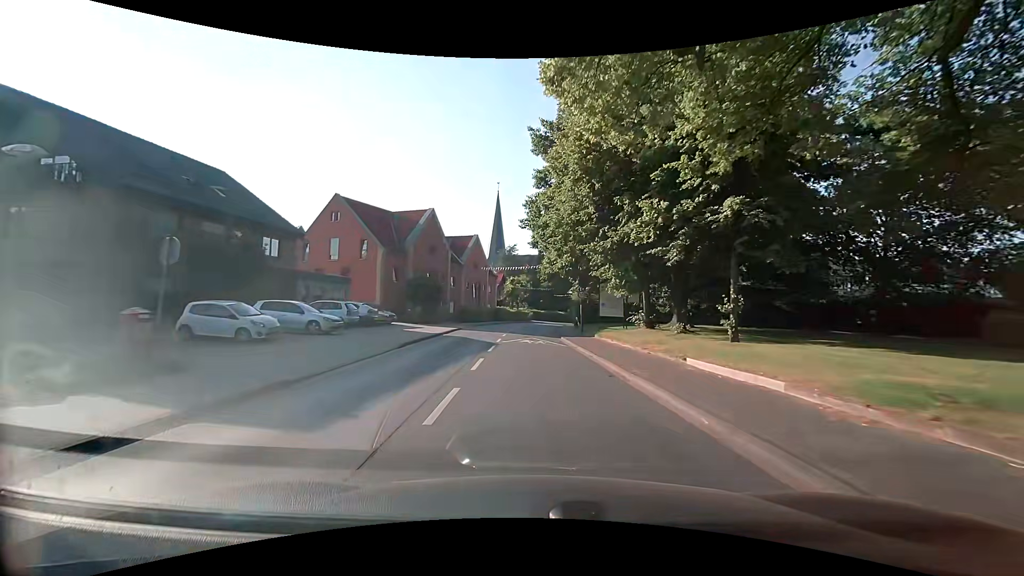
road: secondary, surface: asphalt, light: Day
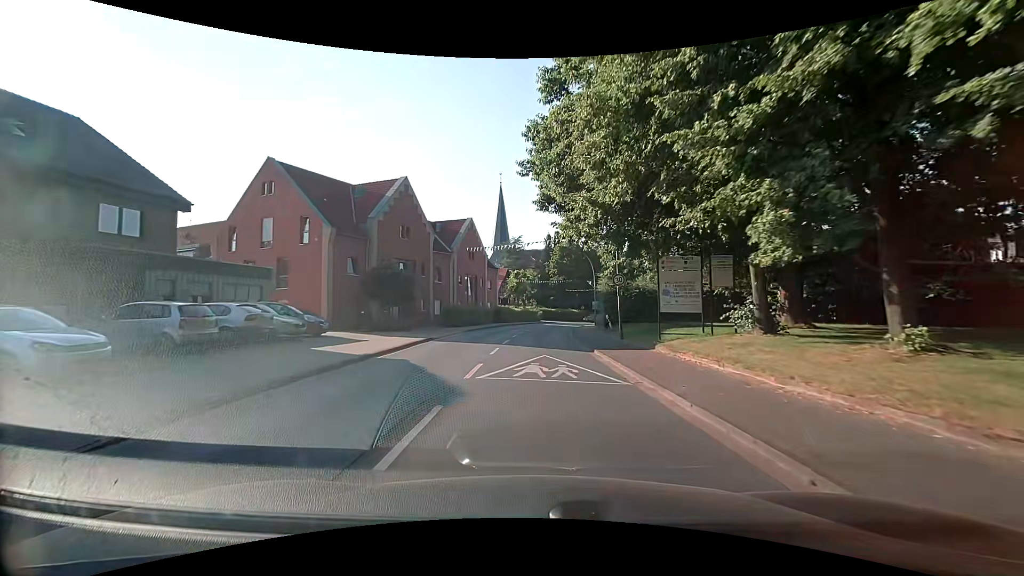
(-0.1, +13.3) m; -1°
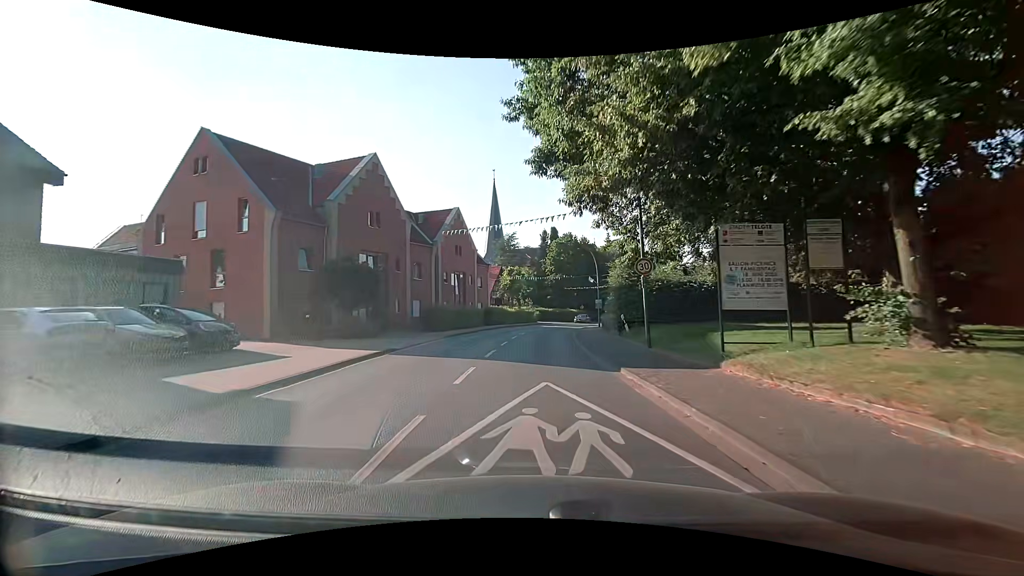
(0.0, +6.4) m; +1°
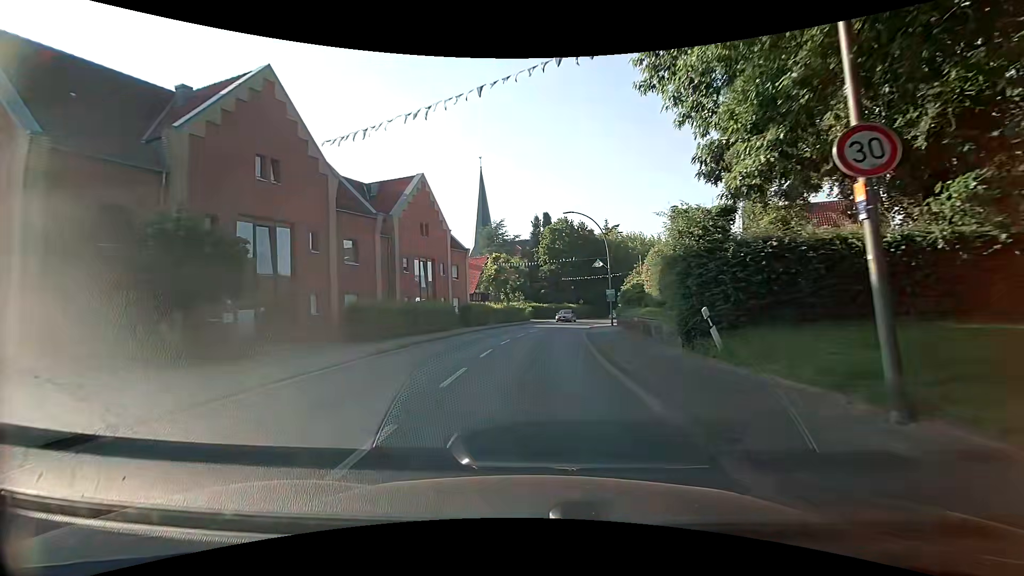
(+0.1, +12.0) m; 0°
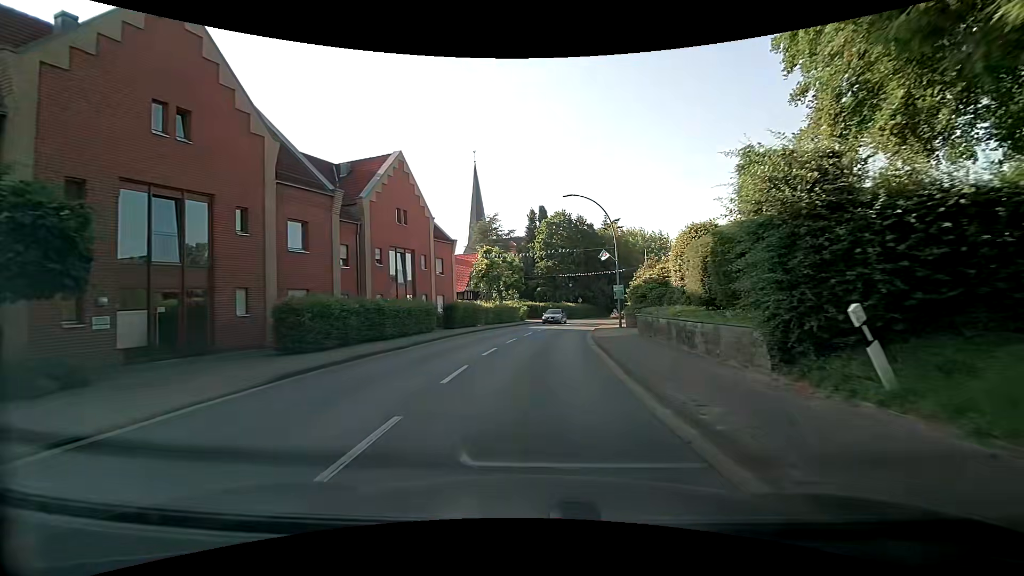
(+0.1, +5.3) m; +1°
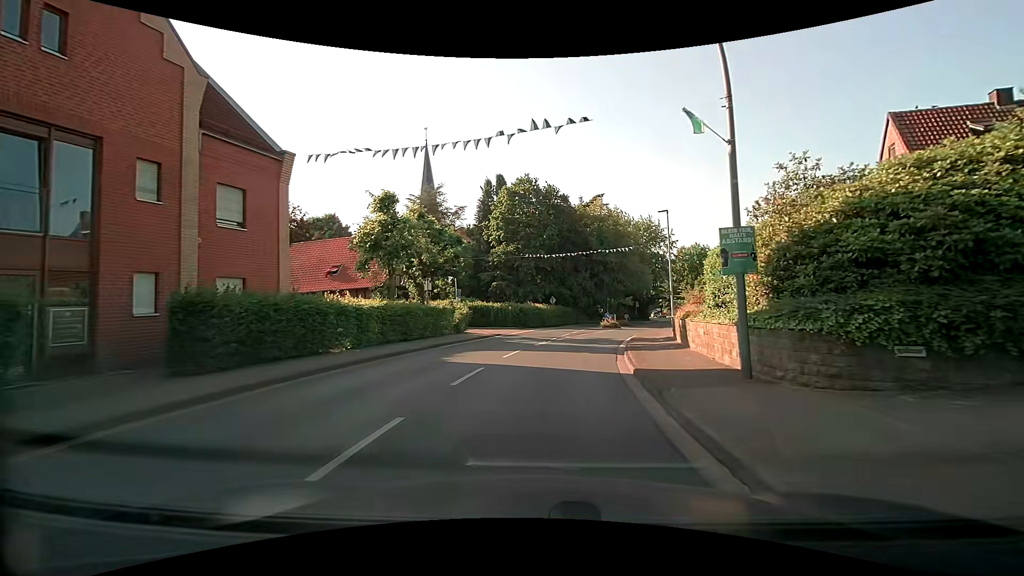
(+0.8, +22.7) m; +4°
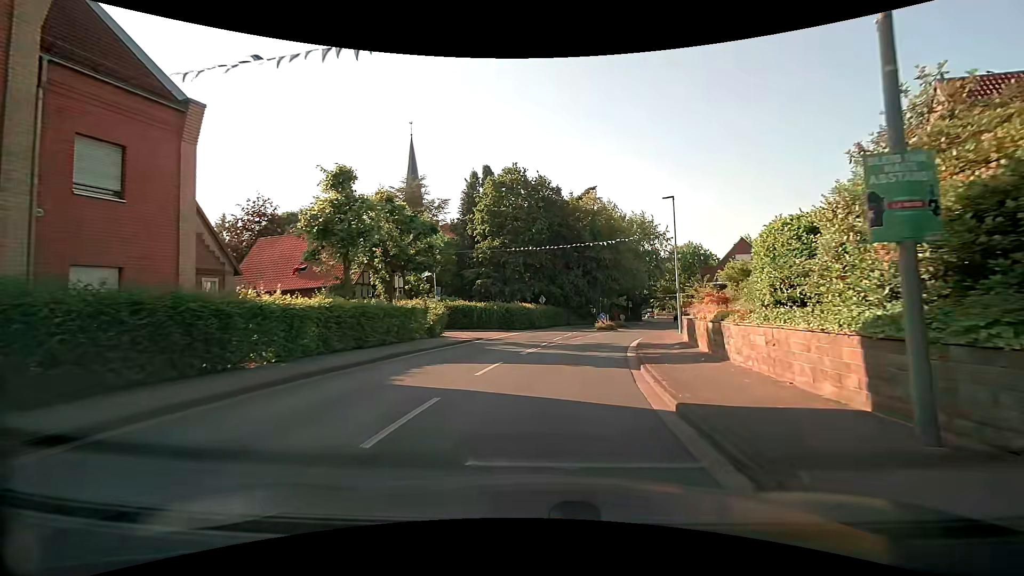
(+0.1, +4.3) m; +2°
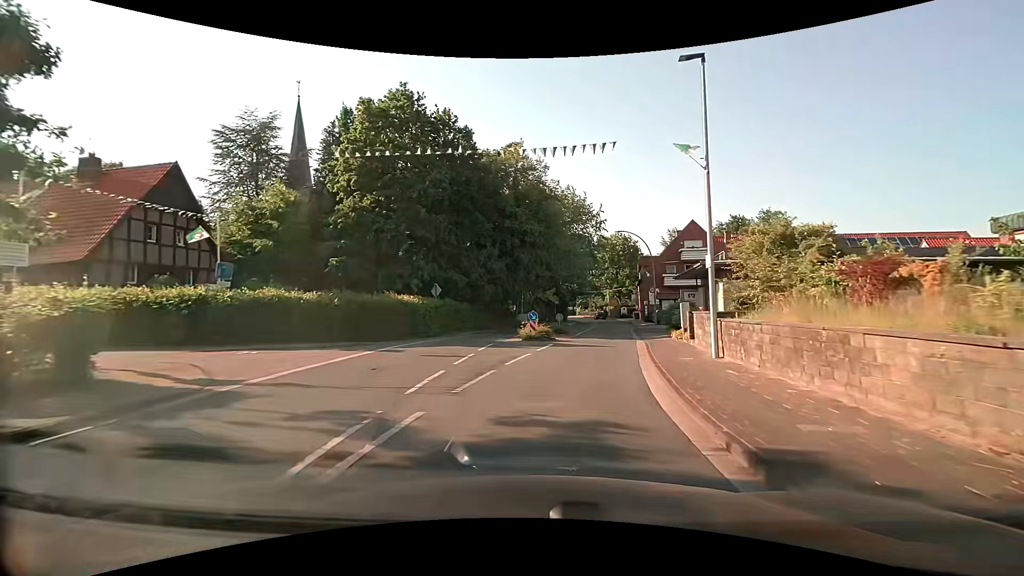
(+1.3, +17.2) m; +9°
(+1, +10) (+2, +20) (+4, +30) (+6, +40) (+8, +49) (+9, +59) (+11, +69) (+12, +79) (+13, +89) (+12, +99) m
